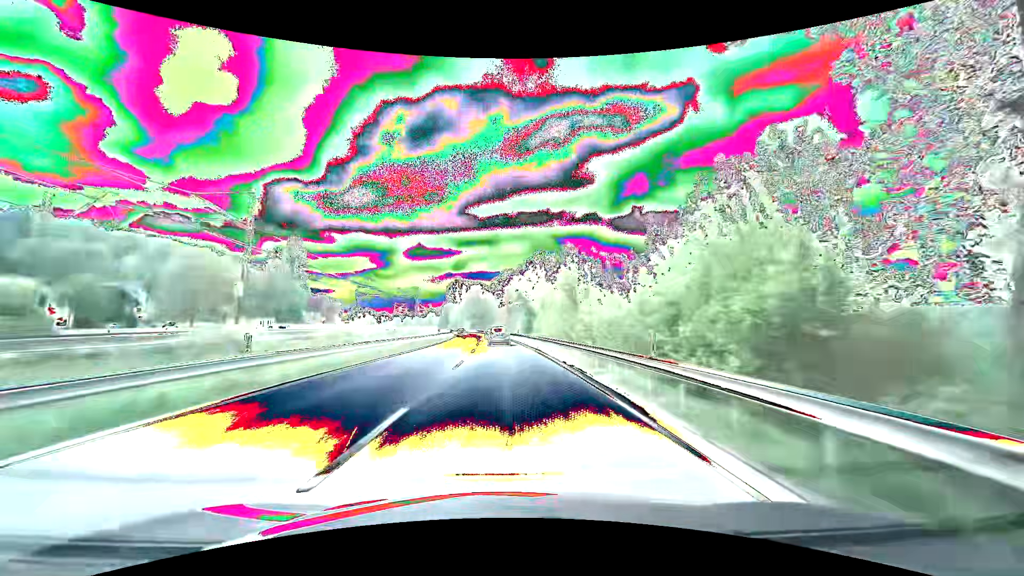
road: primary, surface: asphalt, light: Day
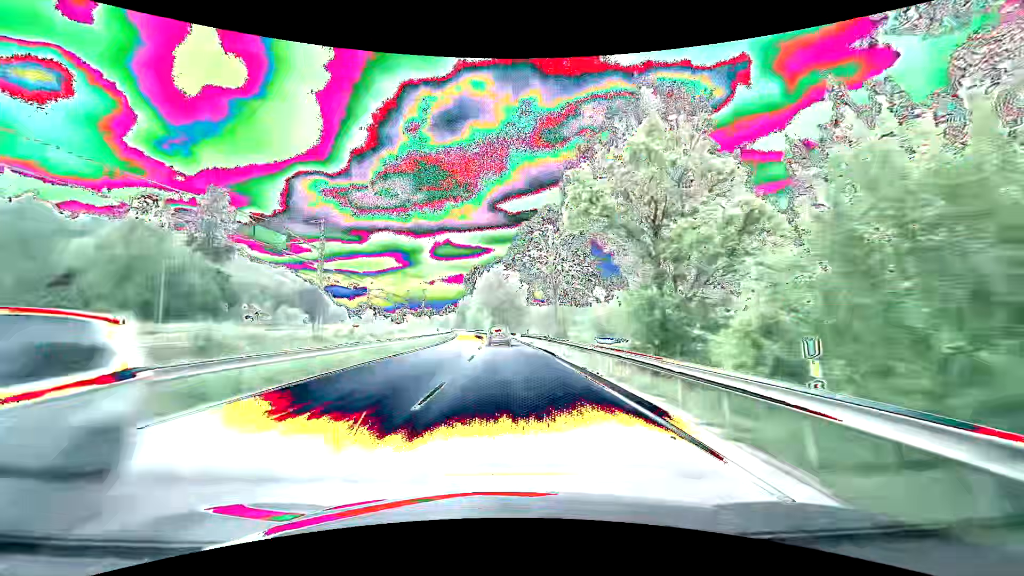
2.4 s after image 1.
(-1.4, +56.6) m; -3°
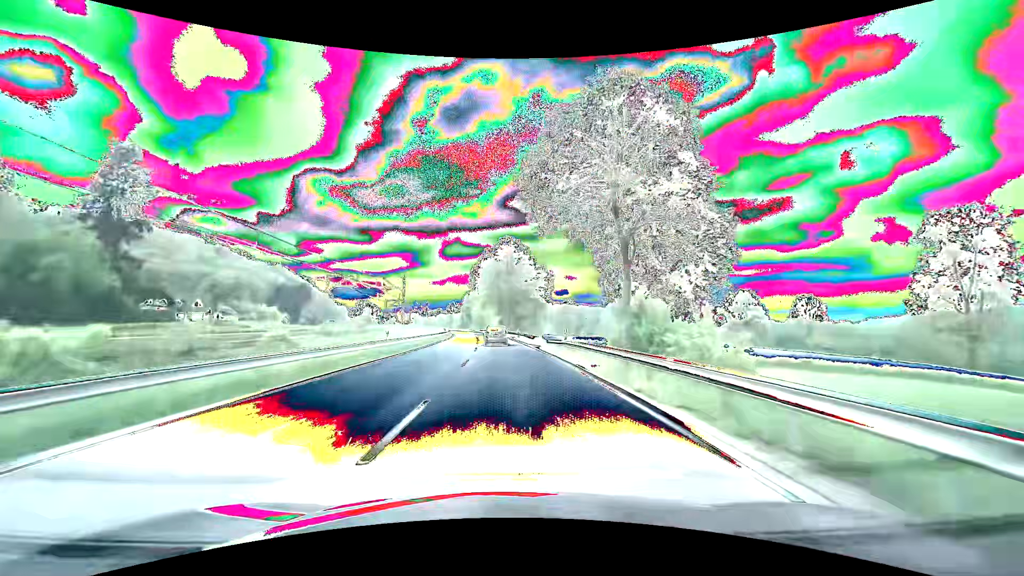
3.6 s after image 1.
(-0.3, +27.6) m; -1°
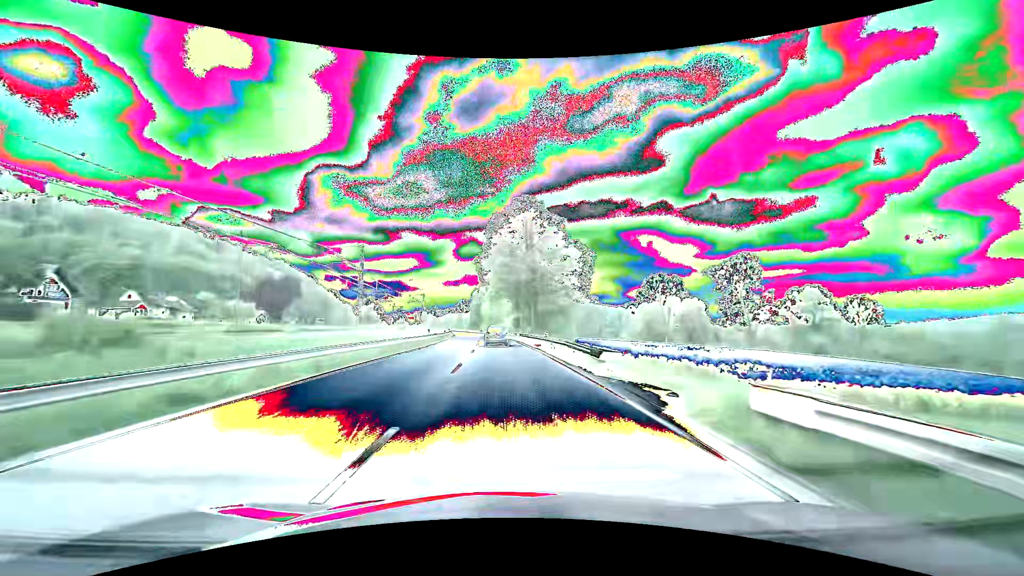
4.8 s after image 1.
(-0.4, +27.2) m; -2°
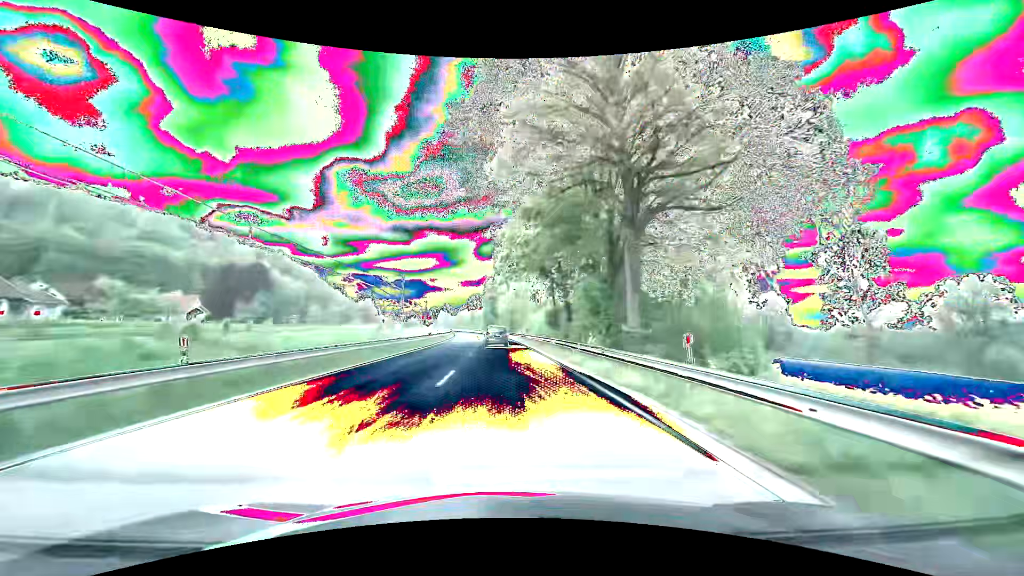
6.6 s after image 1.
(-0.9, +40.0) m; -2°
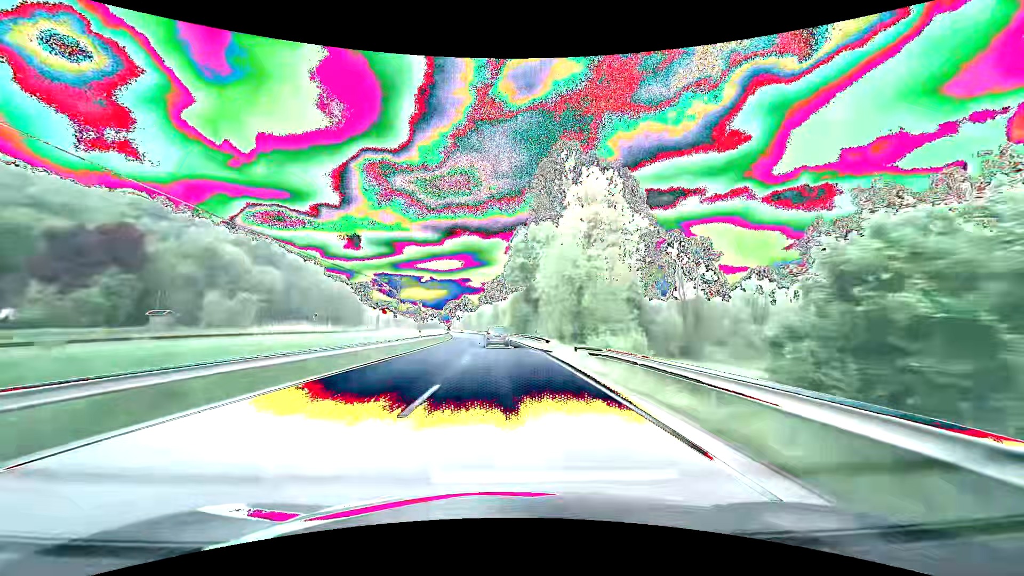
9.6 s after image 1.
(-2.0, +65.3) m; -4°
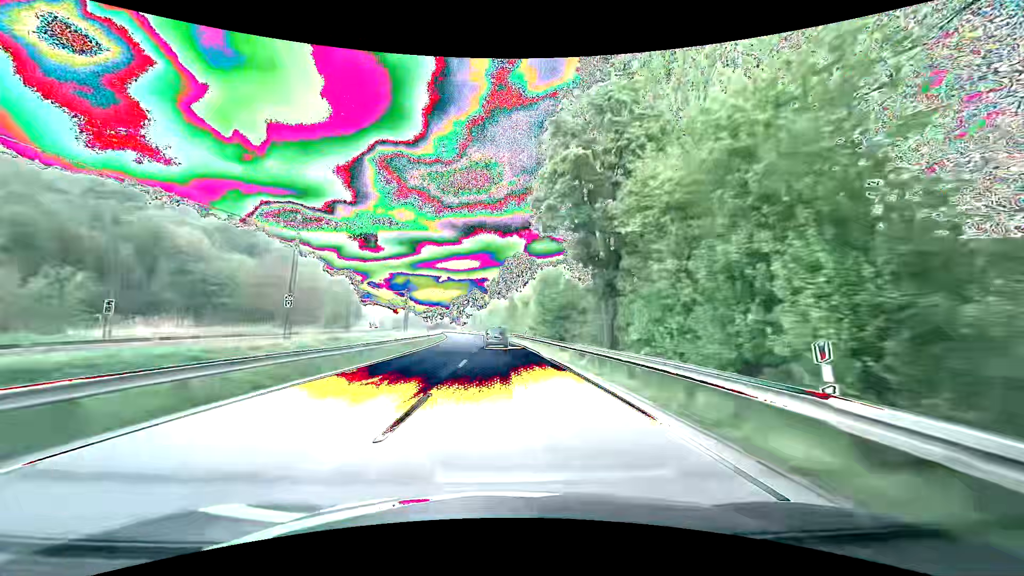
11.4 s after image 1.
(-0.8, +38.6) m; -2°
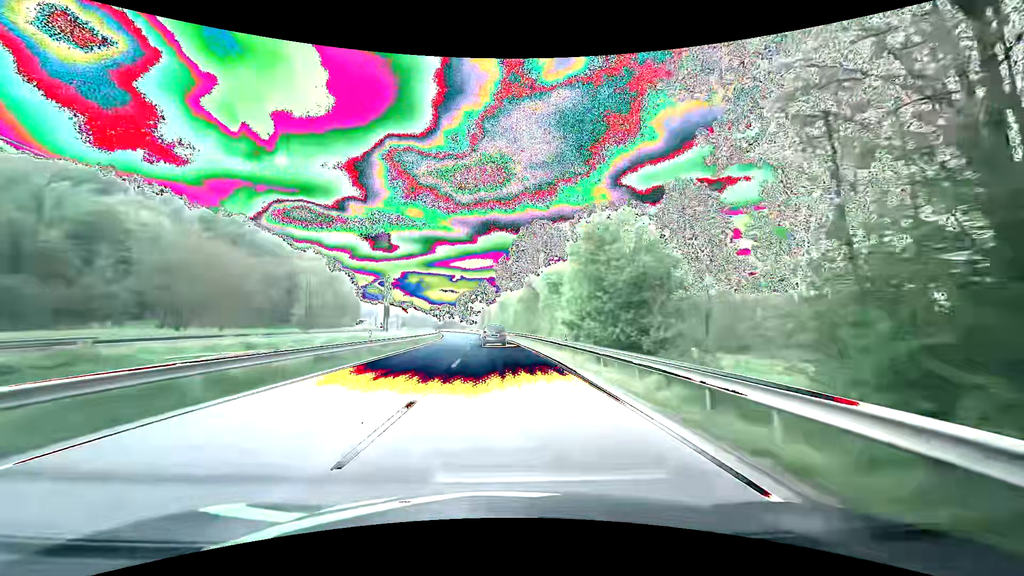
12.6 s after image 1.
(-0.3, +25.5) m; -1°
(0, +10) (0, +20) (-1, +30) (-1, +40) (-2, +50) (-3, +60) (-4, +70) (-5, +80) (-6, +90) (-7, +100) m
